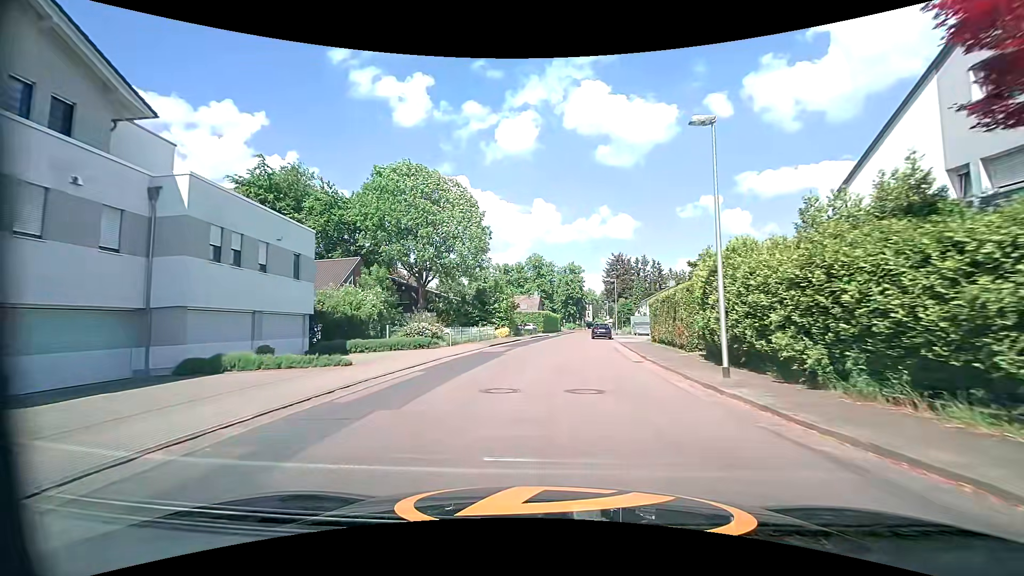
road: tertiary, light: Day
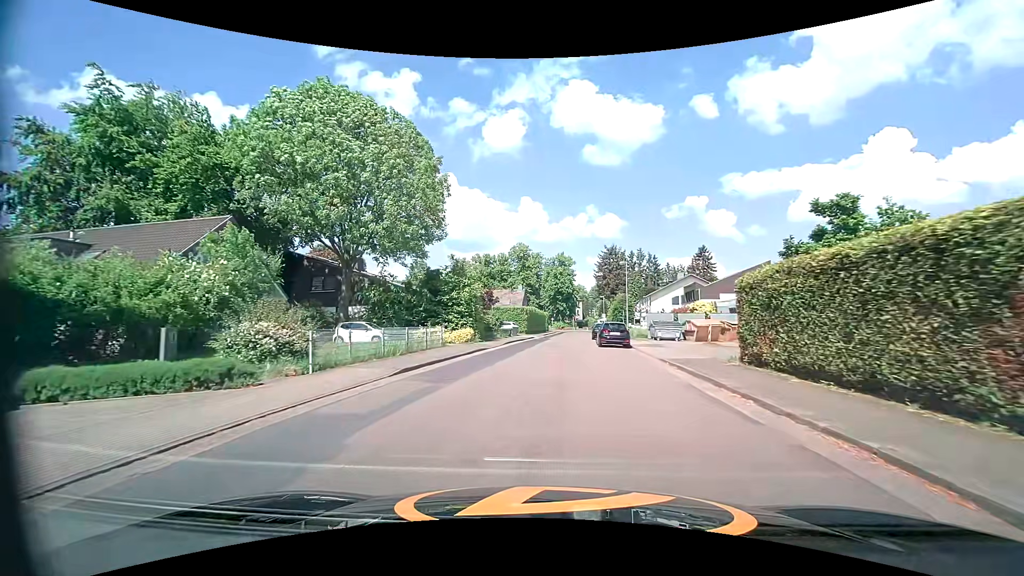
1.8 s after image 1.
(+0.2, +15.7) m; +1°
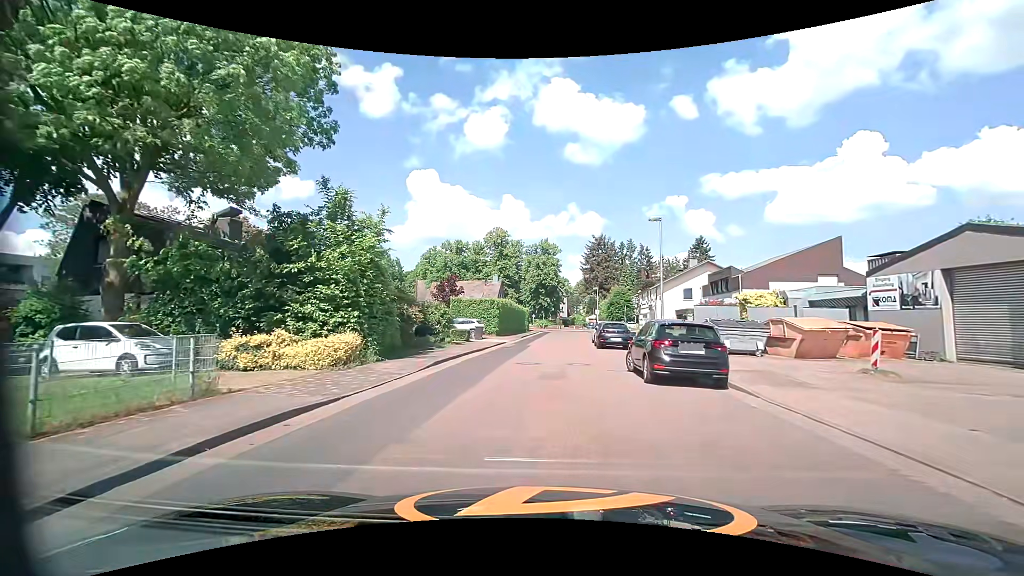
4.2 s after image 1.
(+0.3, +16.6) m; +2°
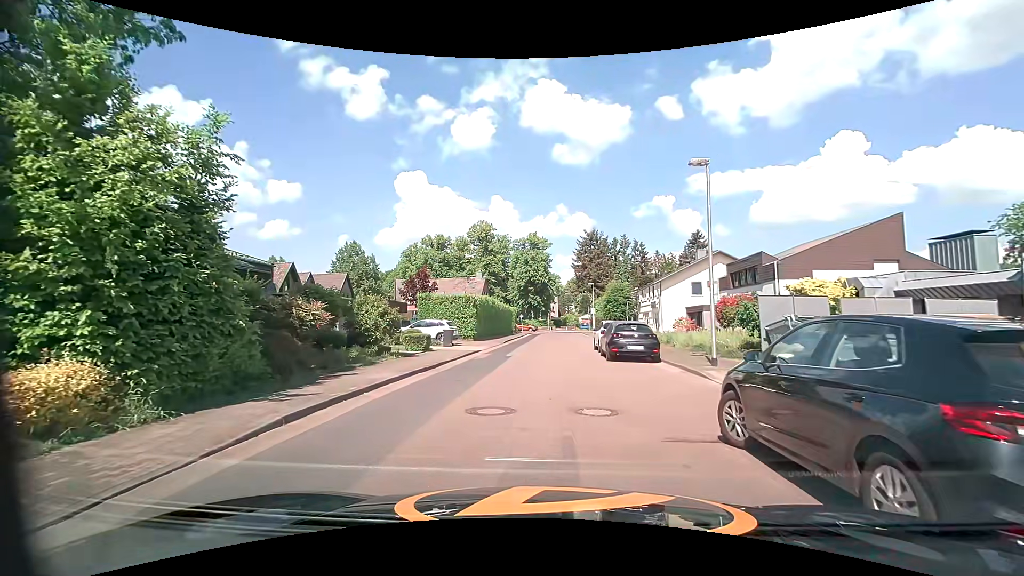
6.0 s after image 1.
(+0.2, +7.9) m; +2°
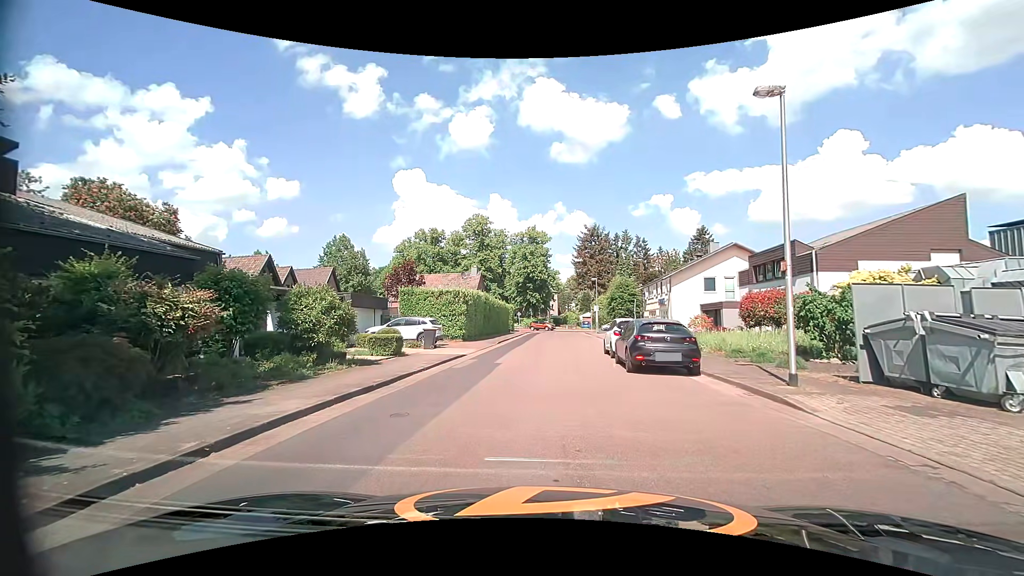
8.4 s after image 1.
(0.0, +4.3) m; -1°
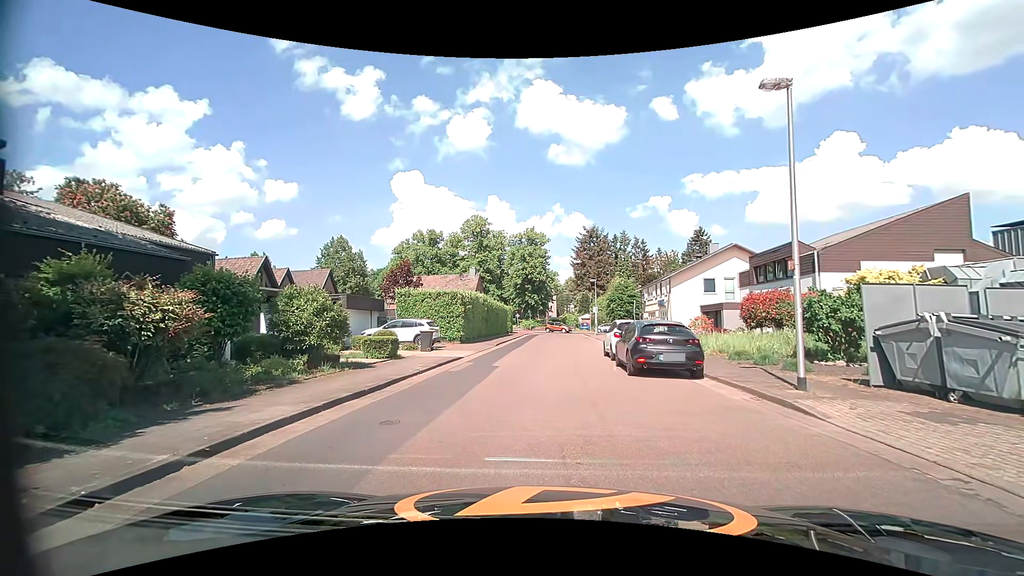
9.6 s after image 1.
(0.0, +0.4) m; 0°
